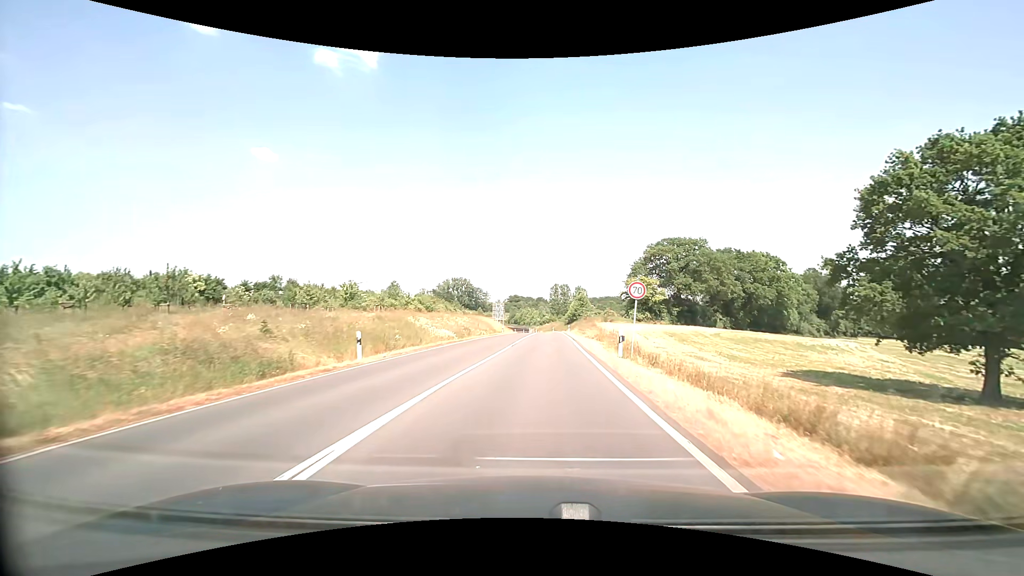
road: secondary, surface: asphalt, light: Day
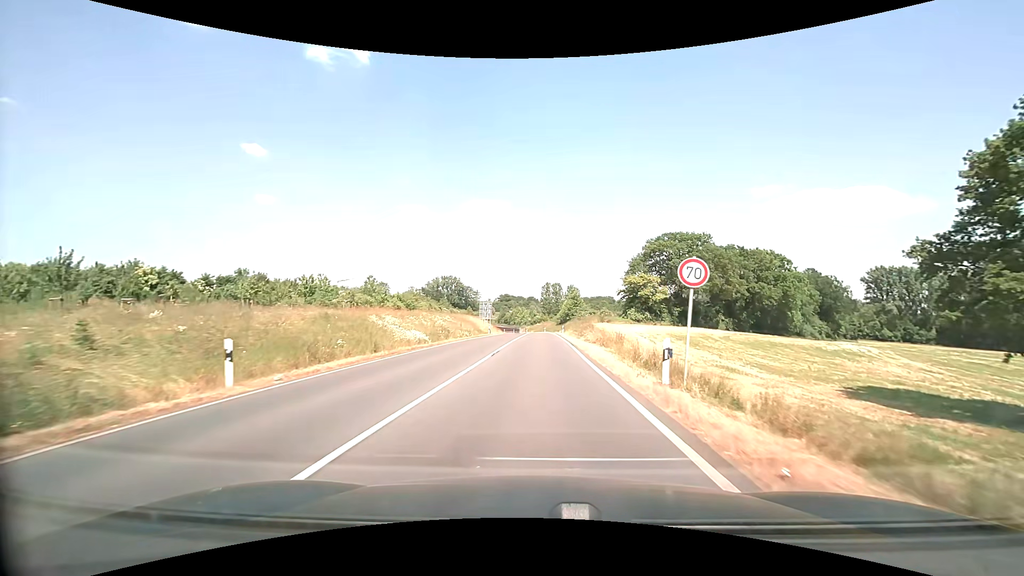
(+0.1, +7.1) m; +1°
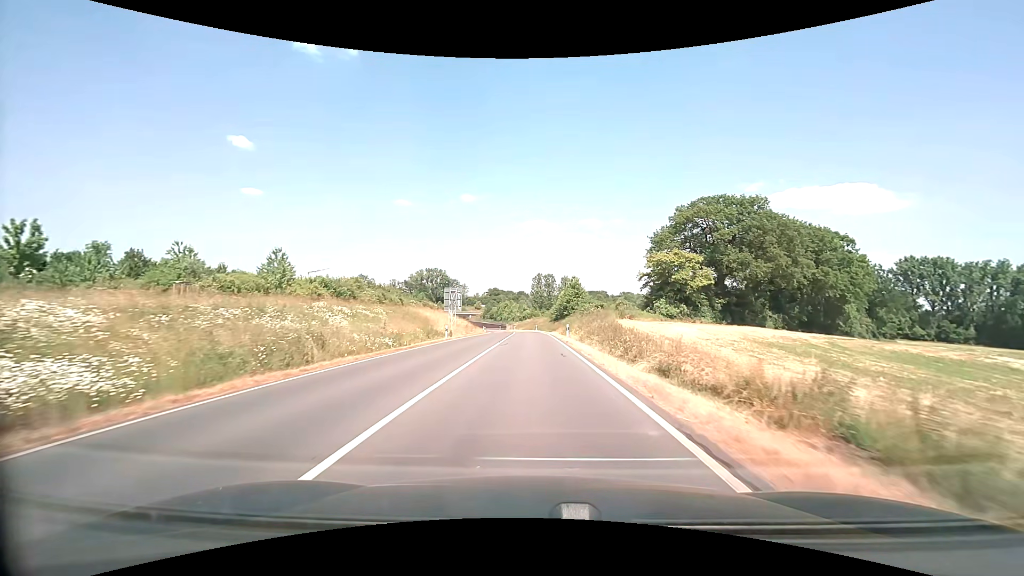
(+0.3, +24.4) m; +1°
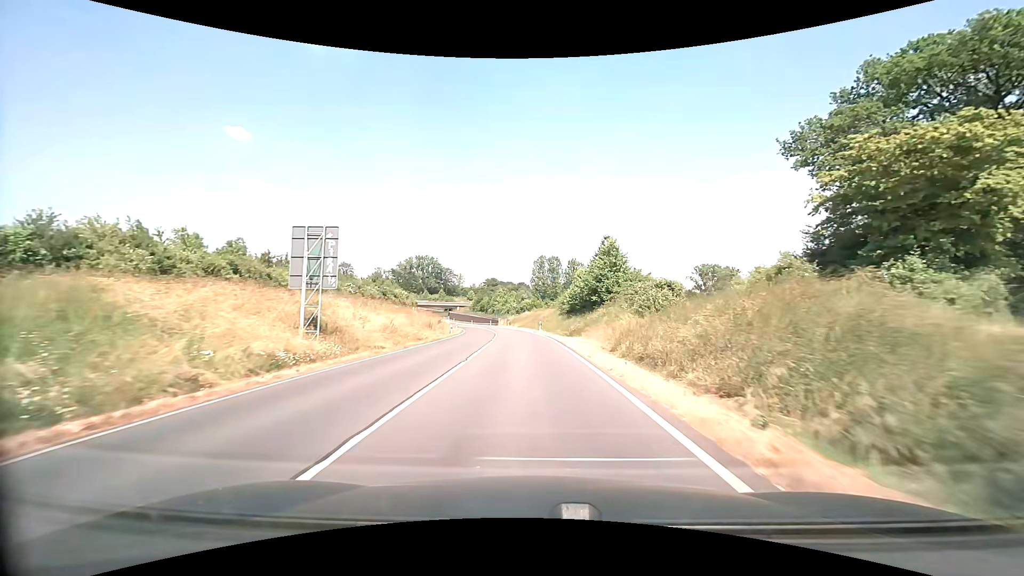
(-0.2, +36.7) m; 0°
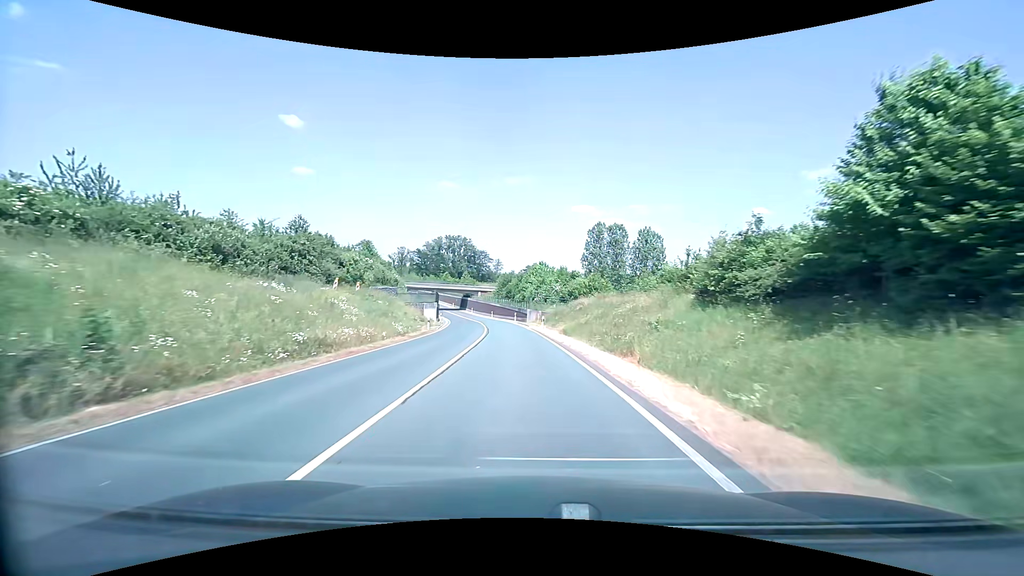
(-1.7, +48.8) m; -5°
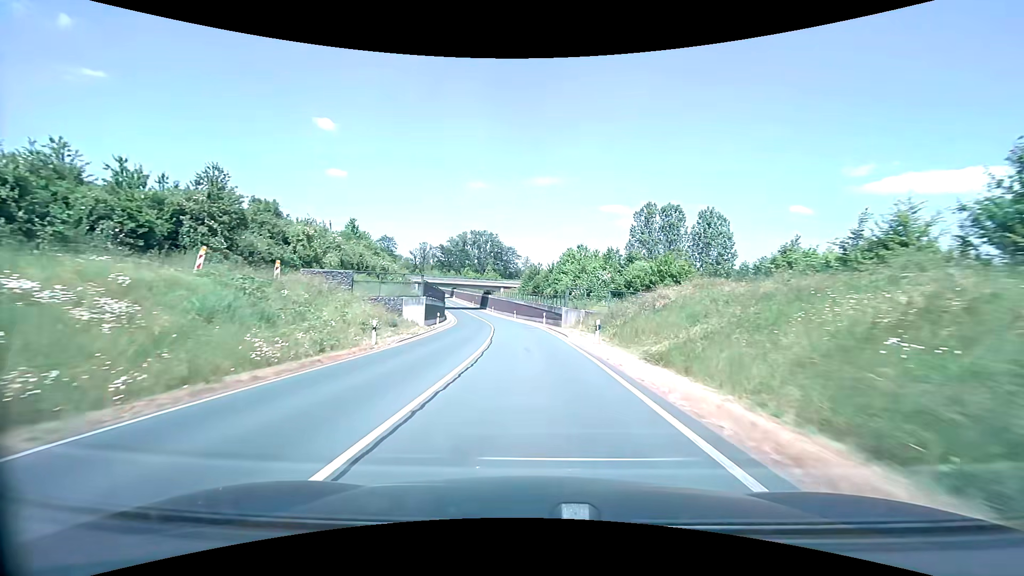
(-0.5, +20.0) m; -3°
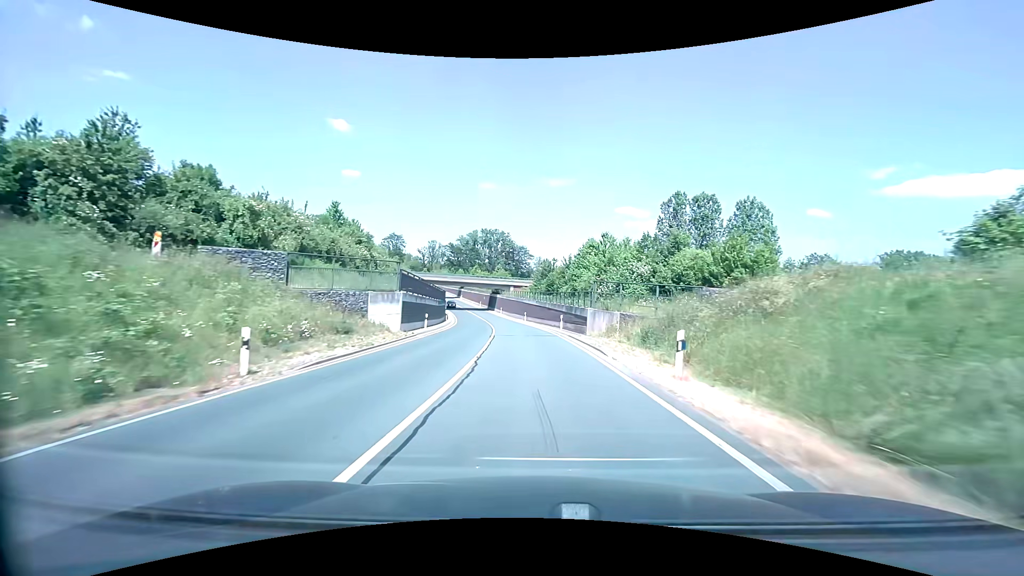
(-0.2, +10.2) m; -2°
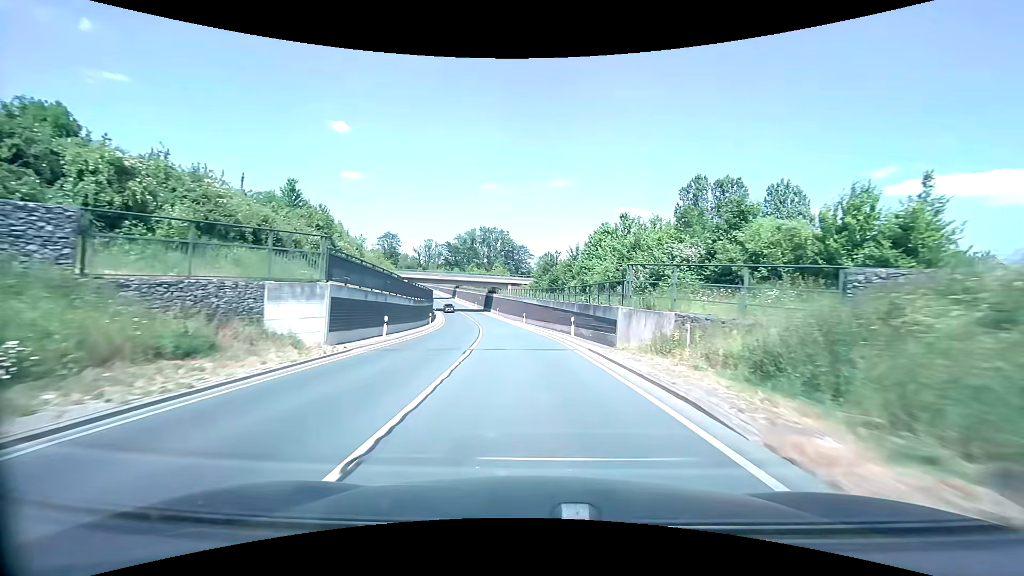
(0.0, +10.2) m; 0°
(0, +10) (-1, +20) (-1, +30) (-2, +40) (-4, +50) (-5, +60) (-7, +70) (-9, +79) (-11, +89) (-14, +99) m
